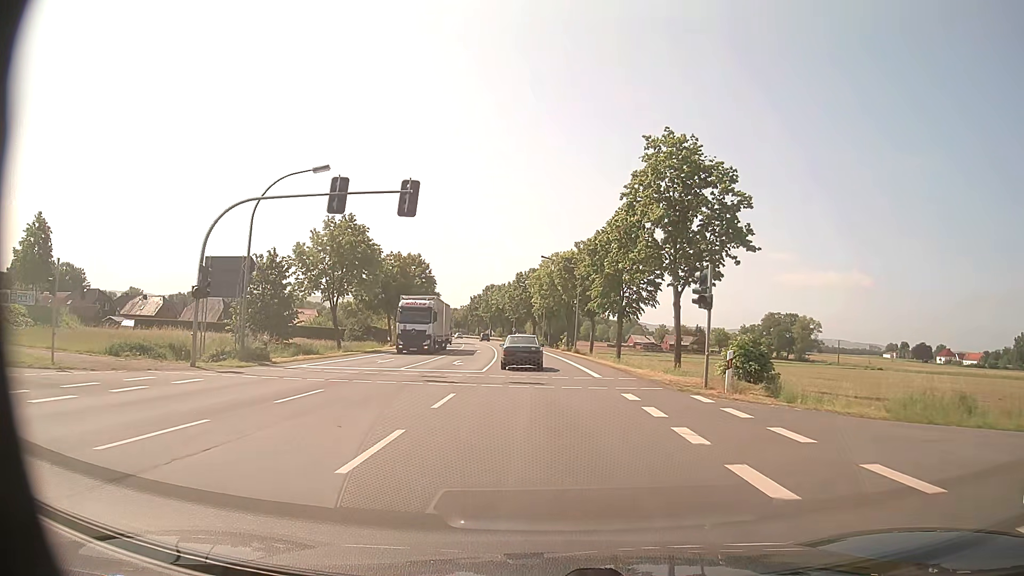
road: primary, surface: asphalt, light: Day
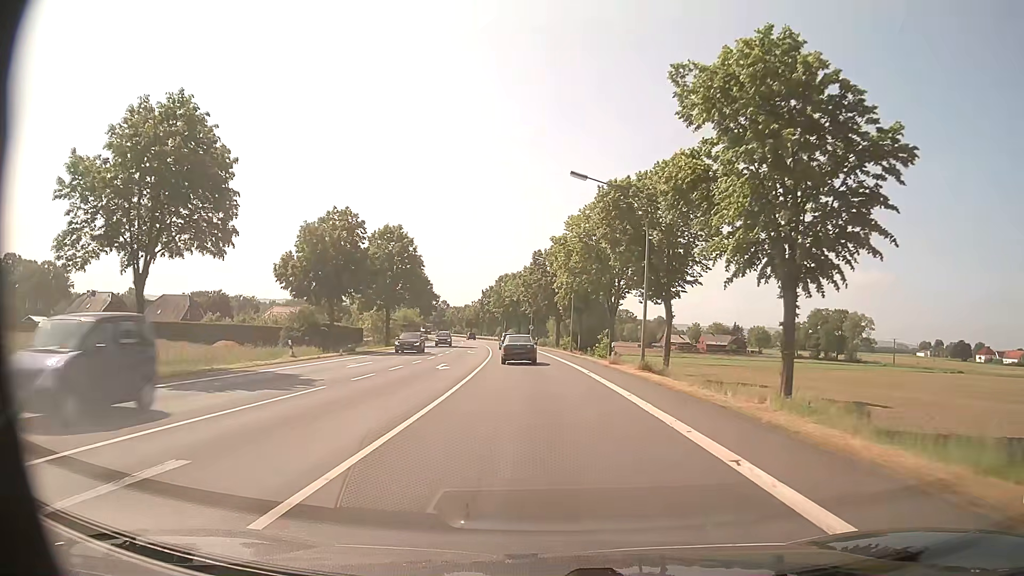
(-0.4, +29.5) m; -2°
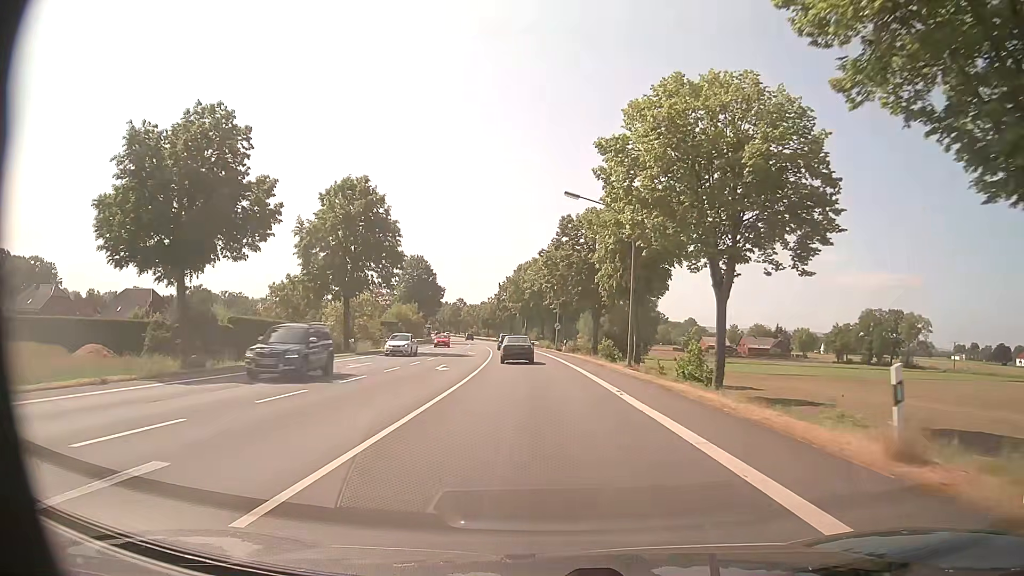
(-0.4, +25.7) m; -2°
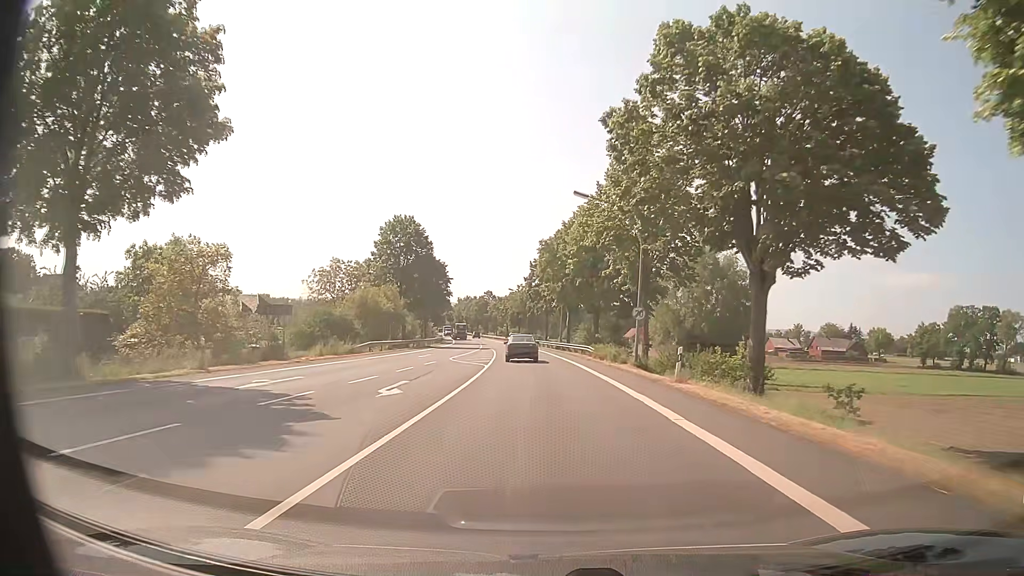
(-1.3, +37.7) m; -4°
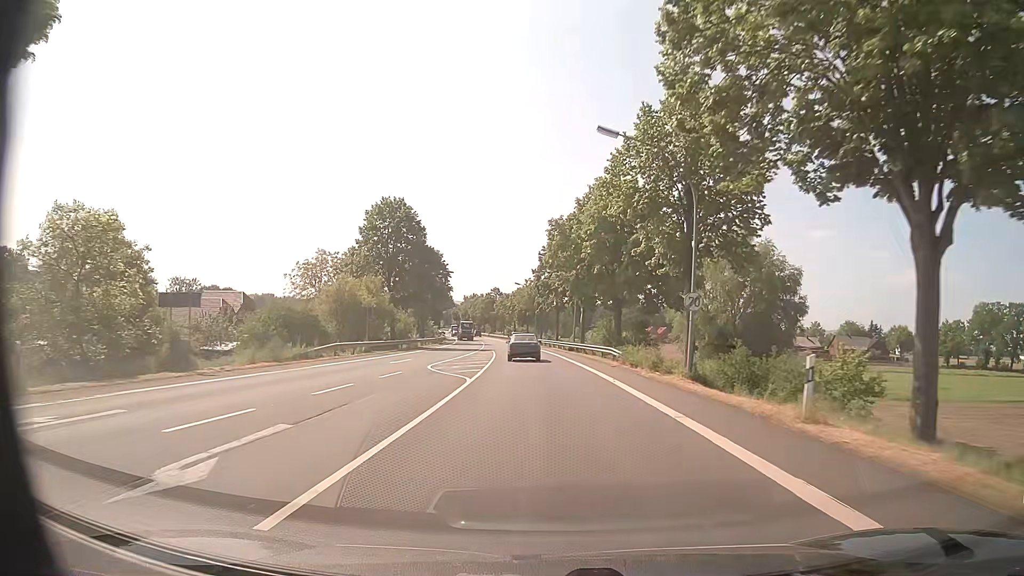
(-0.1, +9.9) m; -1°
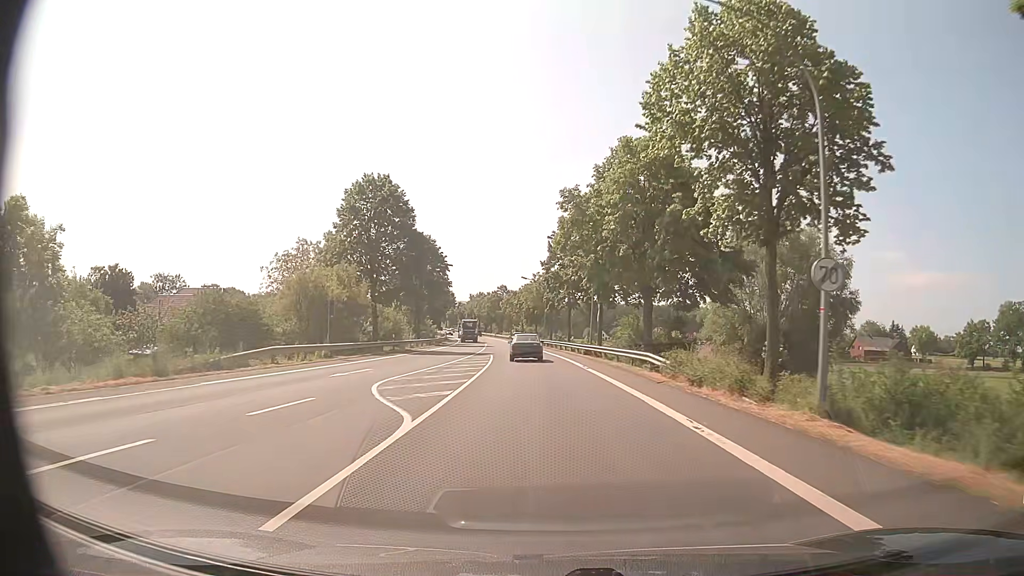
(0.0, +10.0) m; -1°
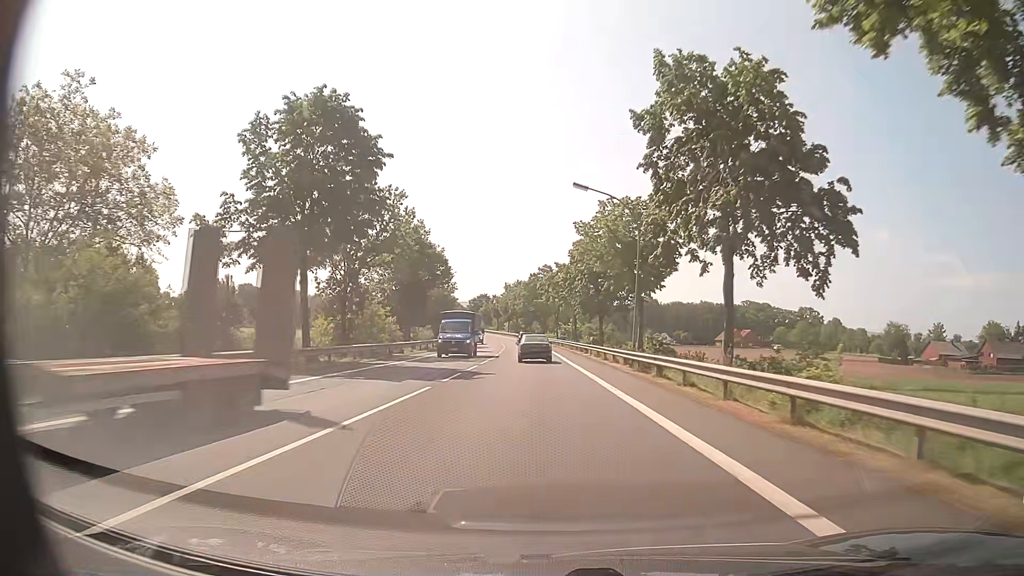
(-1.9, +51.0) m; -4°
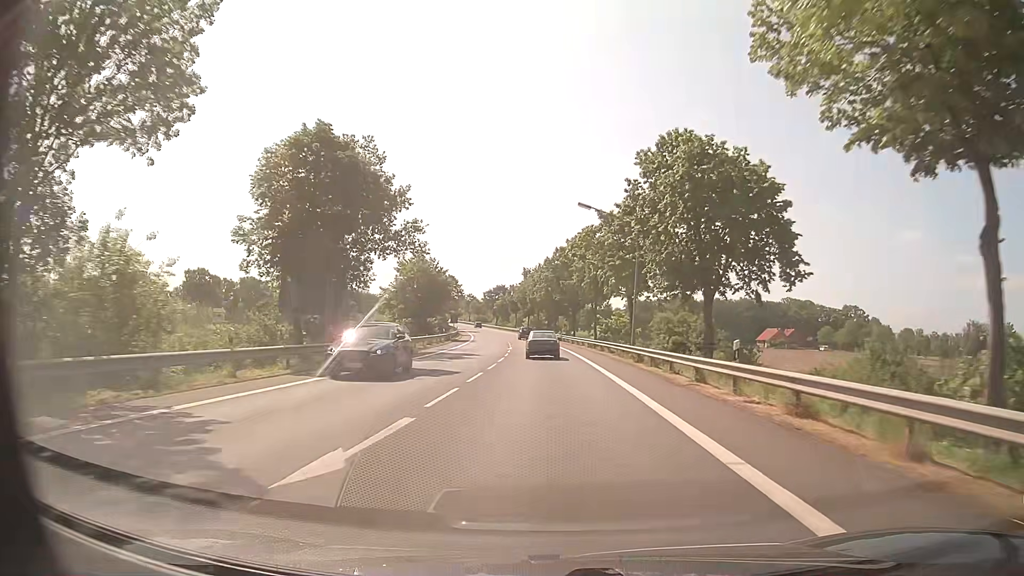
(-0.7, +31.5) m; -2°
(0, +10) (0, +20) (0, +30) (-1, +40) (-1, +50) (-1, +60) (-2, +70) (-3, +80) (-4, +90) (-5, +100) m
